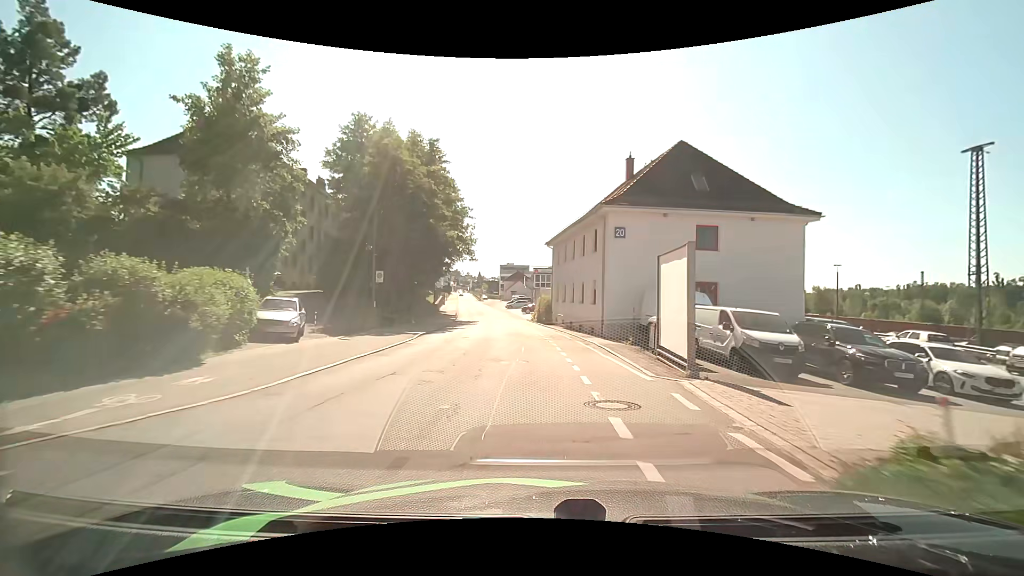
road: residential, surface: asphalt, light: Day
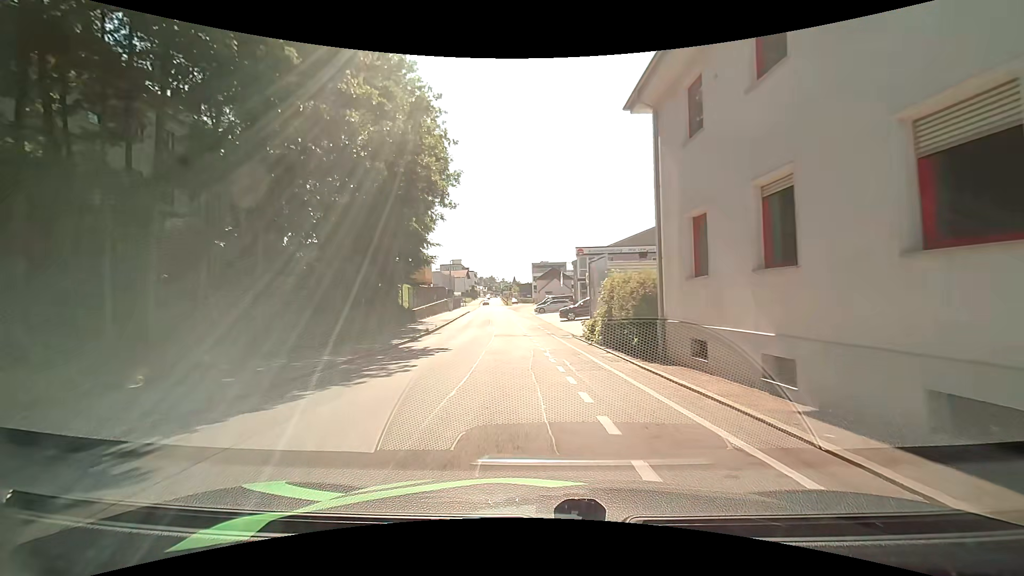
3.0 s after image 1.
(-1.1, +31.4) m; -4°
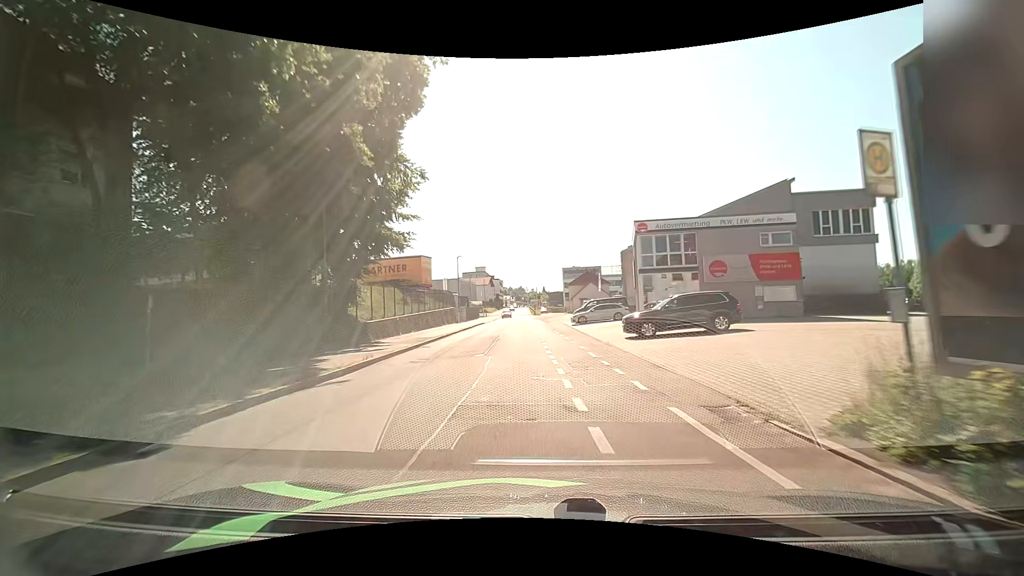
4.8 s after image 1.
(-0.7, +18.9) m; -4°
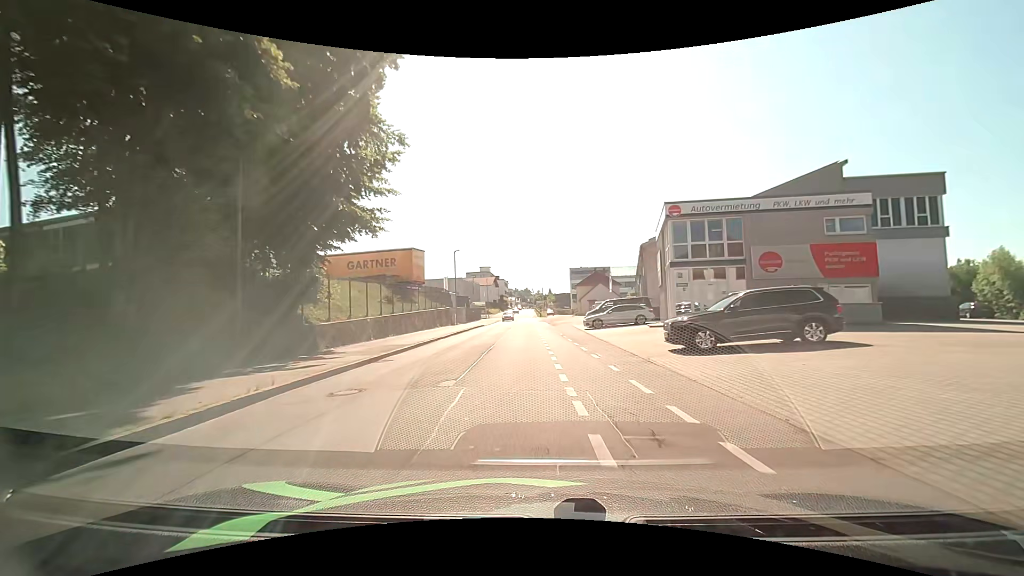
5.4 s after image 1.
(0.0, +6.5) m; -1°
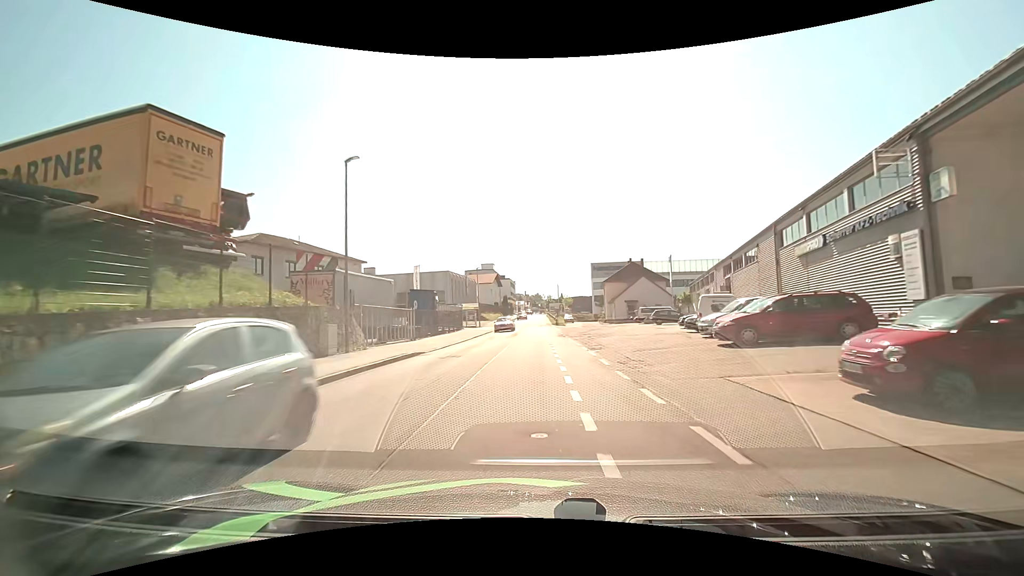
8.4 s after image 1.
(-0.6, +33.5) m; -1°
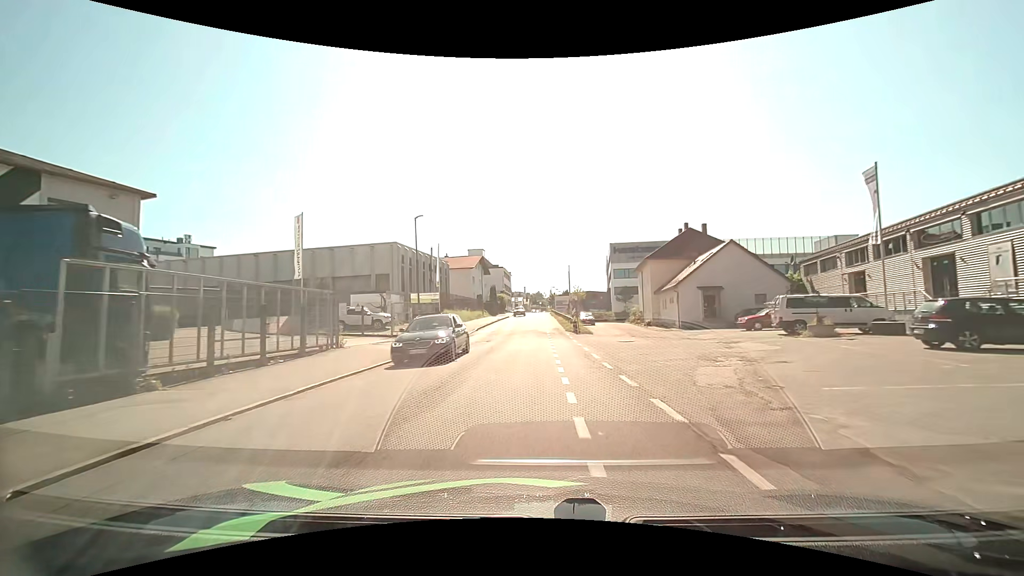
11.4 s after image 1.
(0.0, +34.7) m; 0°
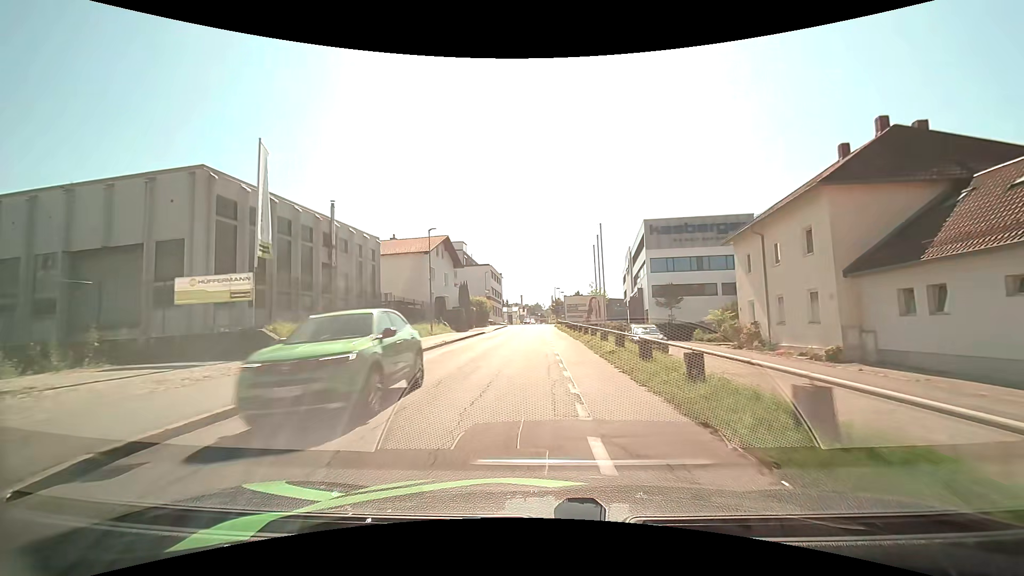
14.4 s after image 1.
(+0.3, +33.6) m; +1°
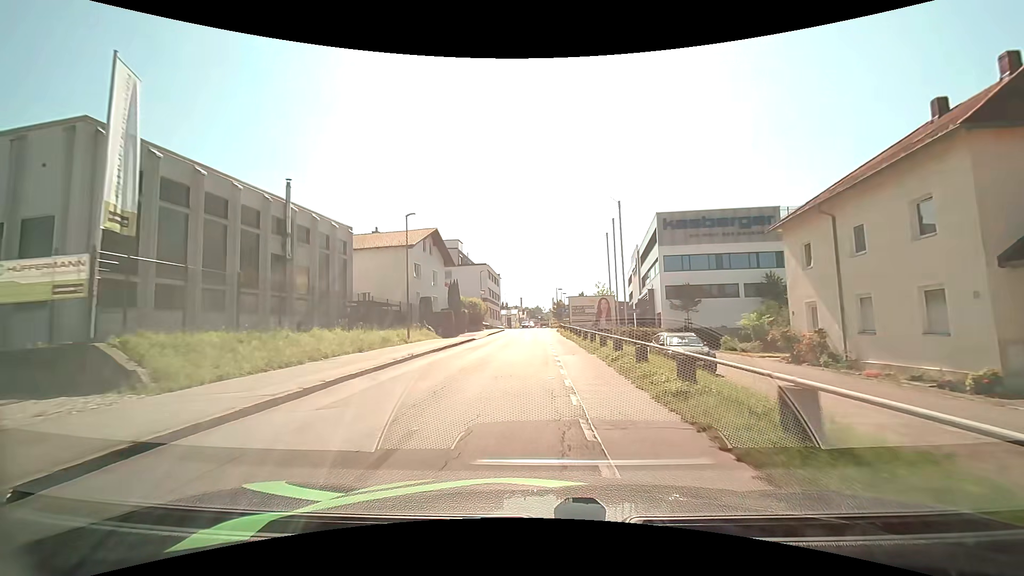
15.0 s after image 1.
(0.0, +6.8) m; -1°
(0, +10) (0, +20) (0, +30) (0, +40) (0, +50) (0, +60) (0, +70) (+1, +80) (+1, +90) (+1, +100) m
